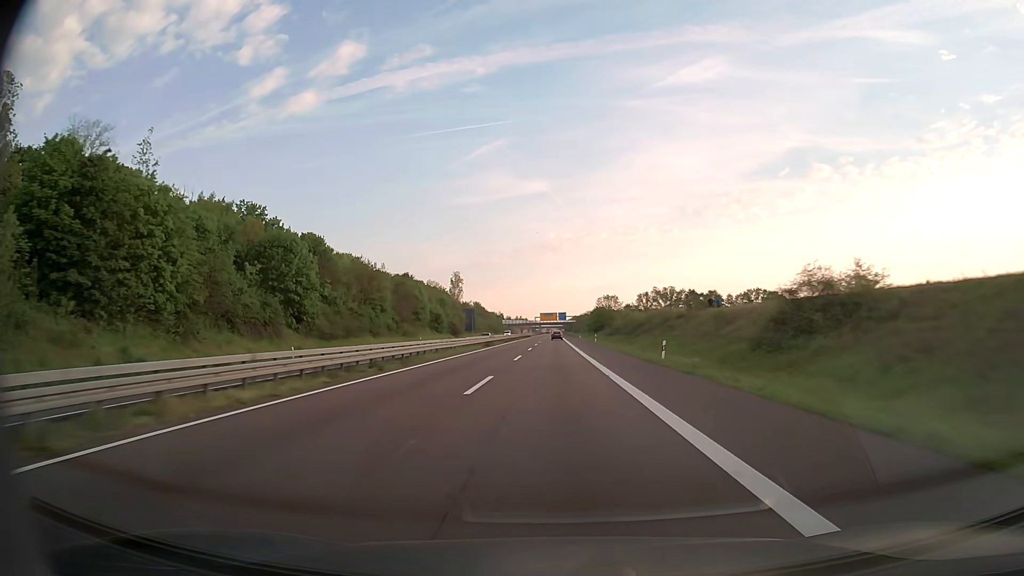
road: trunk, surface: asphalt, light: Day
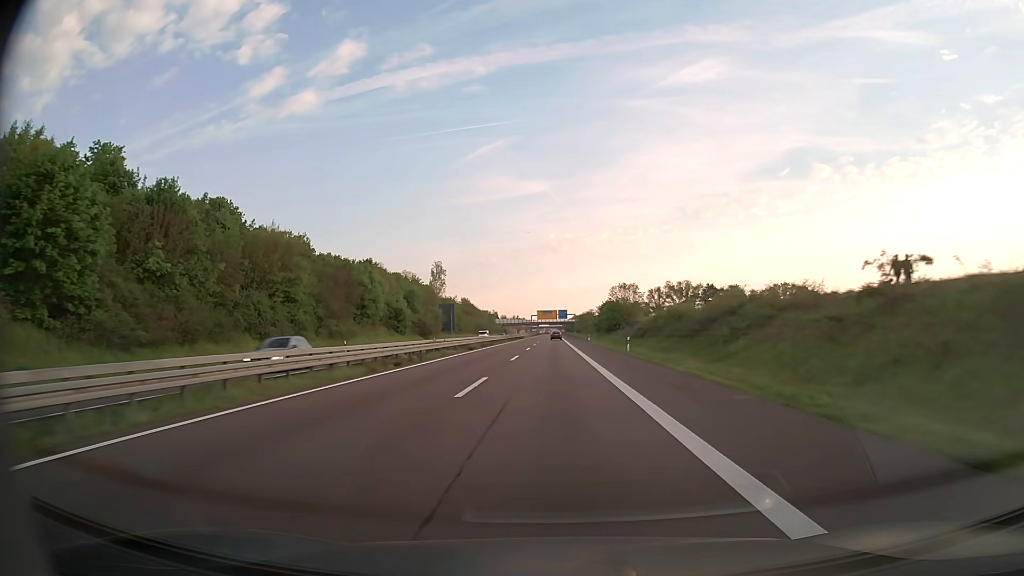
(0.0, +36.8) m; 0°
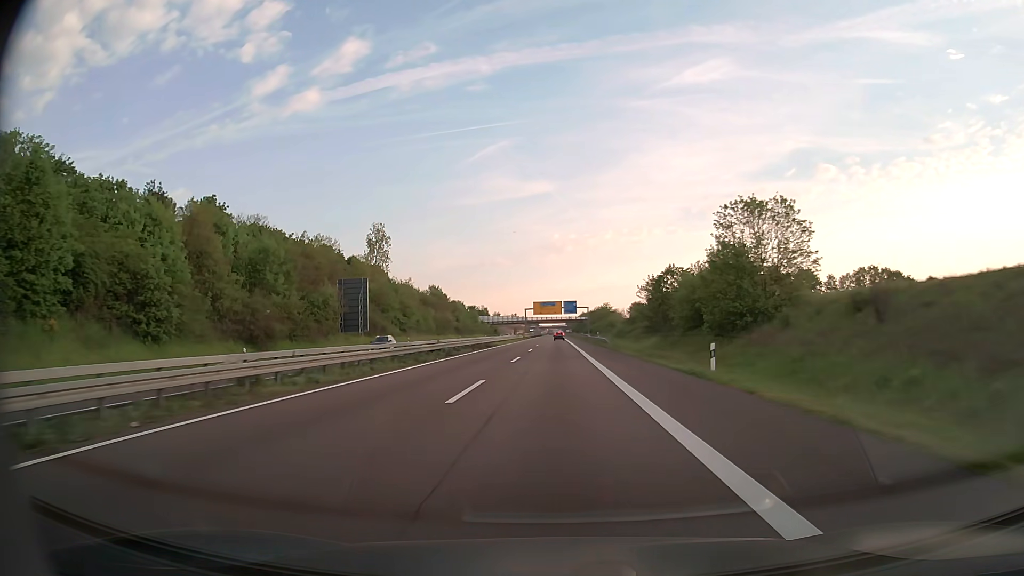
(0.0, +73.1) m; 0°
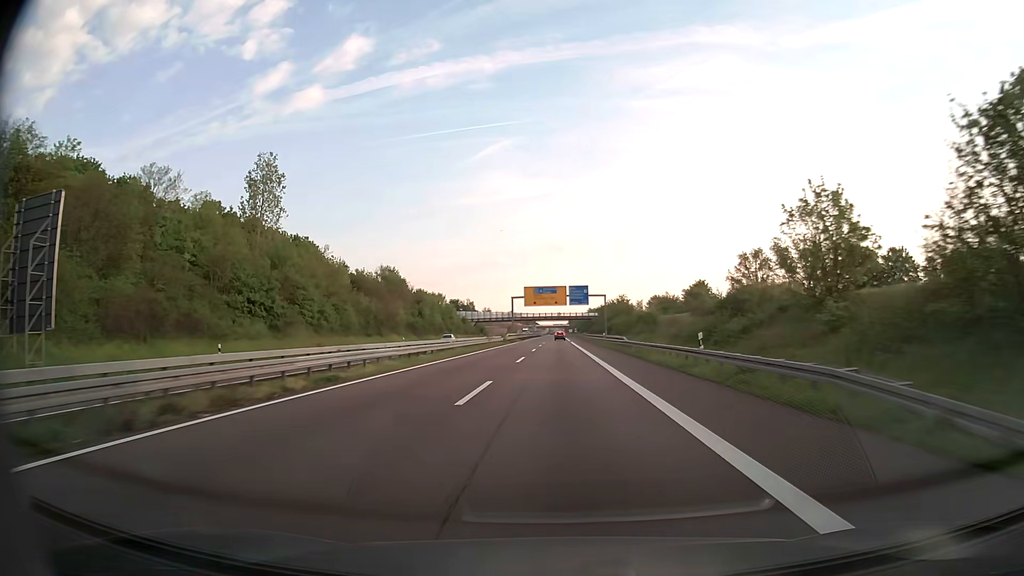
(0.0, +54.3) m; 0°
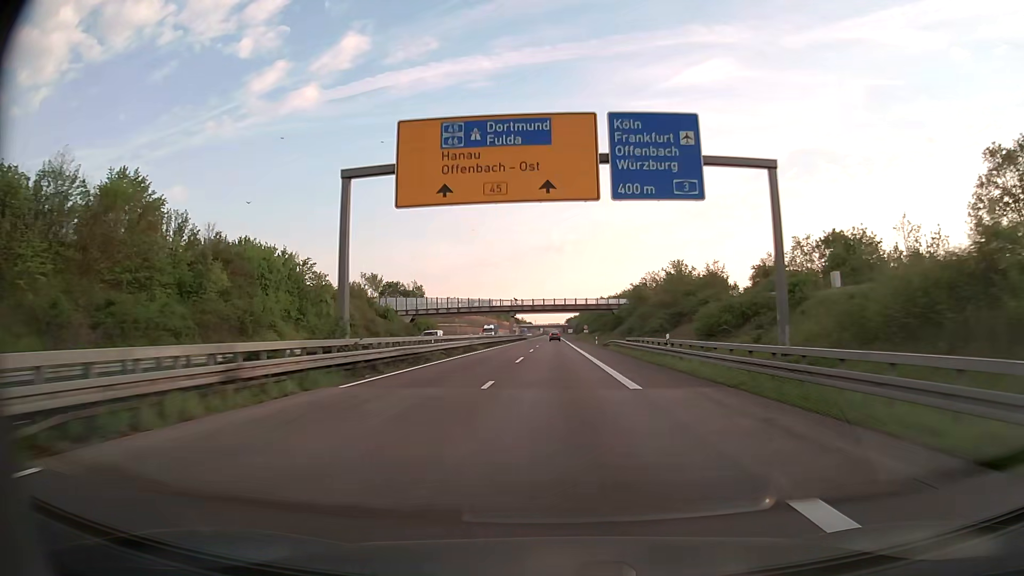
(+0.3, +89.8) m; 0°
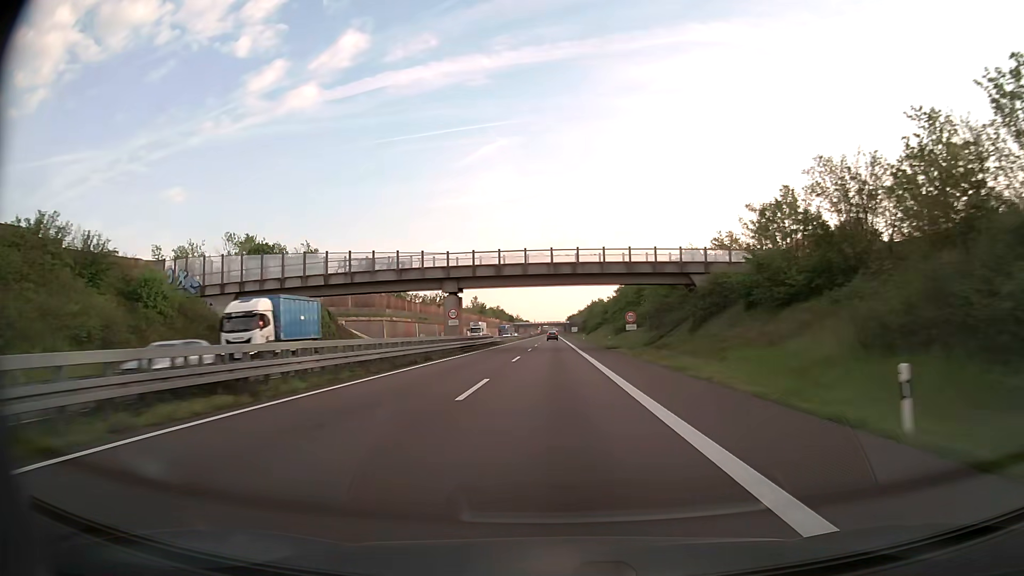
(+0.1, +71.2) m; 0°
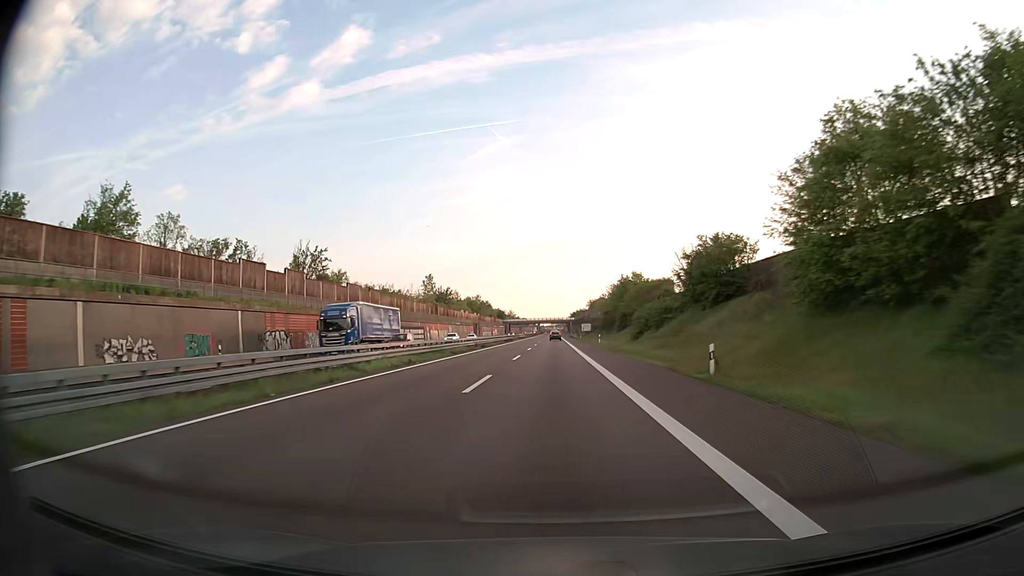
(0.0, +88.4) m; 0°
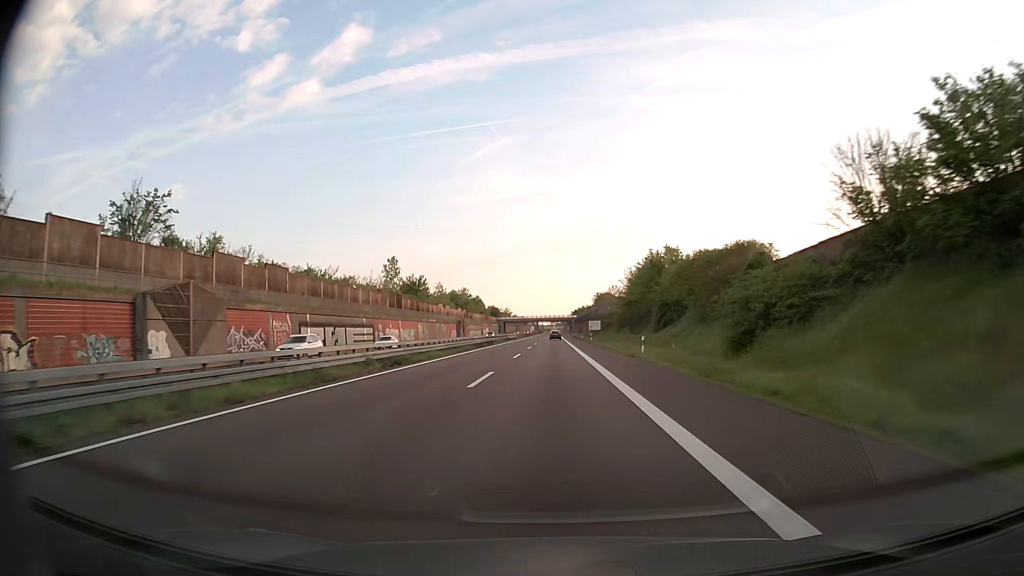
(0.0, +34.7) m; 0°
(0, +10) (0, +20) (0, +30) (0, +40) (0, +50) (0, +60) (0, +70) (0, +80) (0, +90) (0, +100) m
